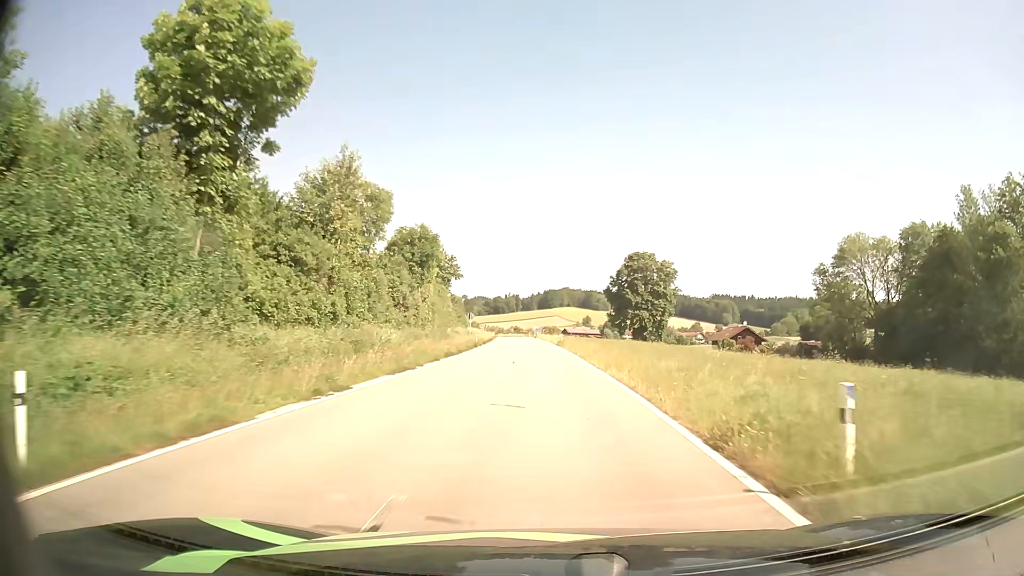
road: tertiary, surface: asphalt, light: Day
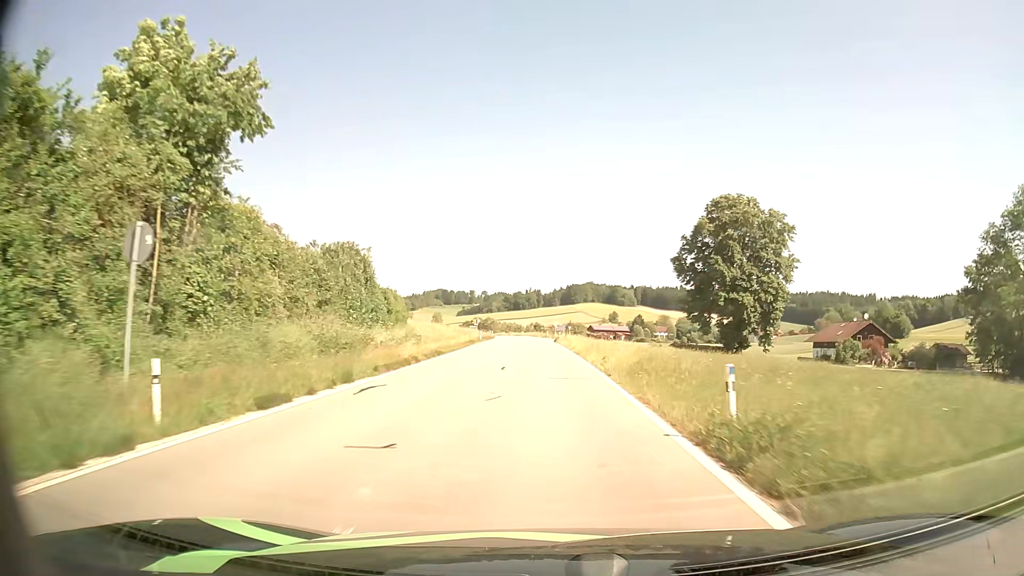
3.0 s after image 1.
(-0.5, +49.8) m; -2°
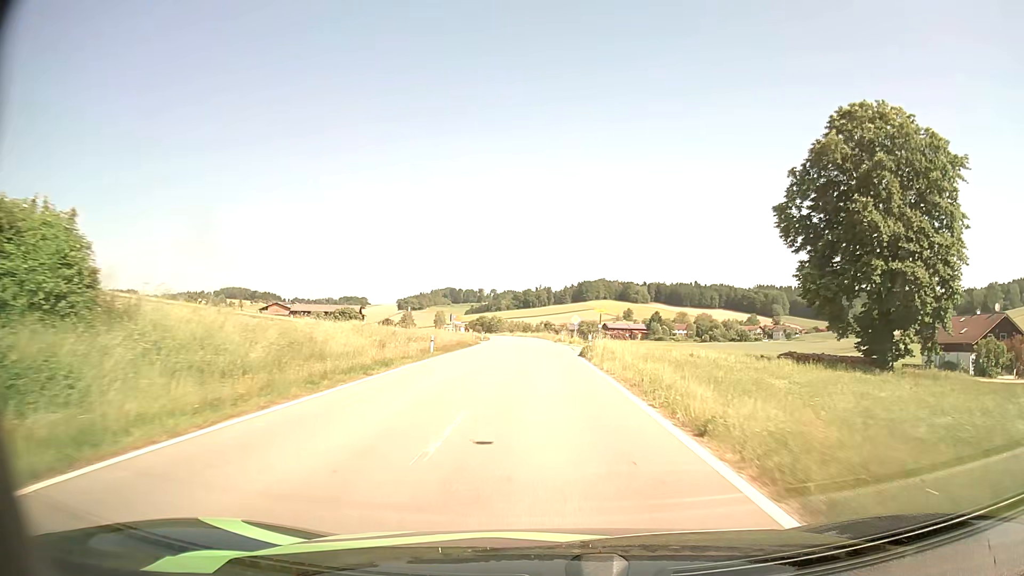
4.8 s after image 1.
(-0.4, +30.5) m; -1°
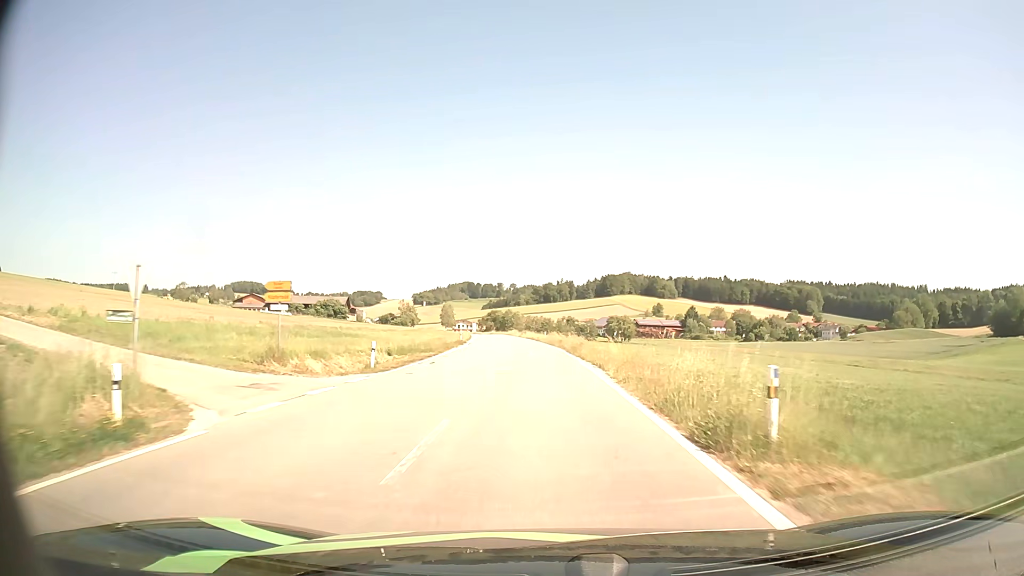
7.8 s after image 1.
(-0.8, +49.3) m; -2°
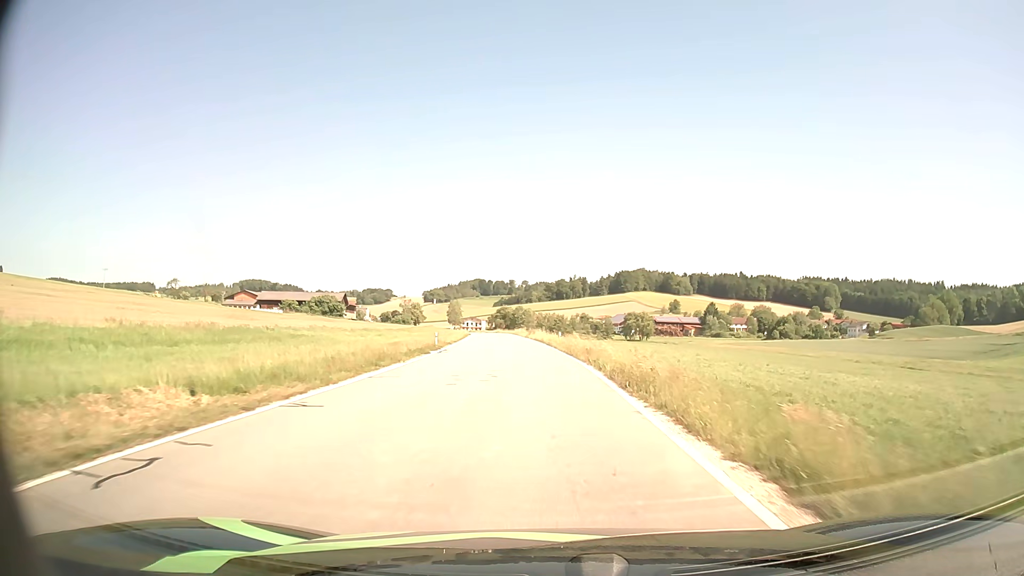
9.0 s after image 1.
(-0.1, +18.8) m; -1°
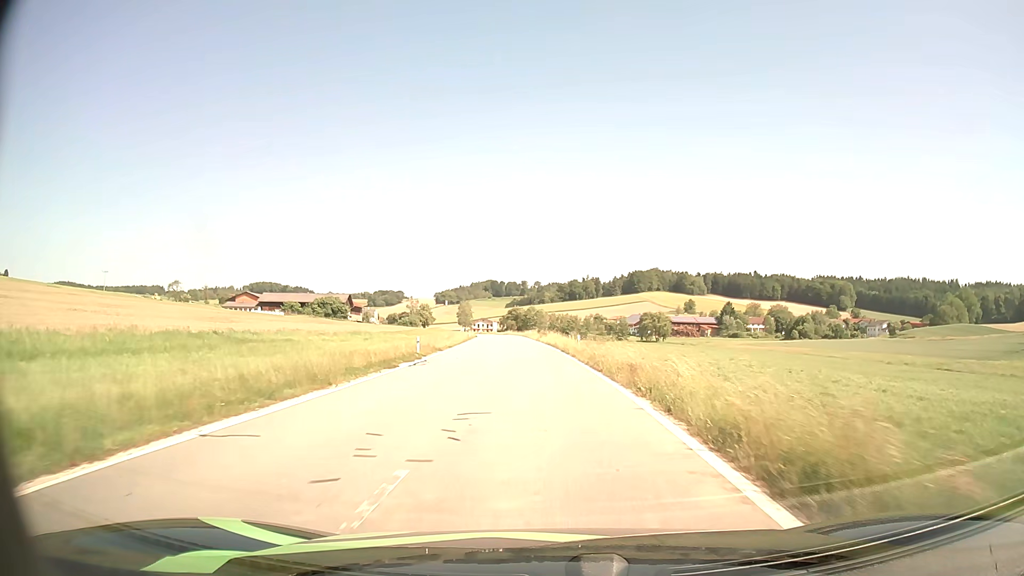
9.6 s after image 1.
(-0.1, +9.2) m; -1°
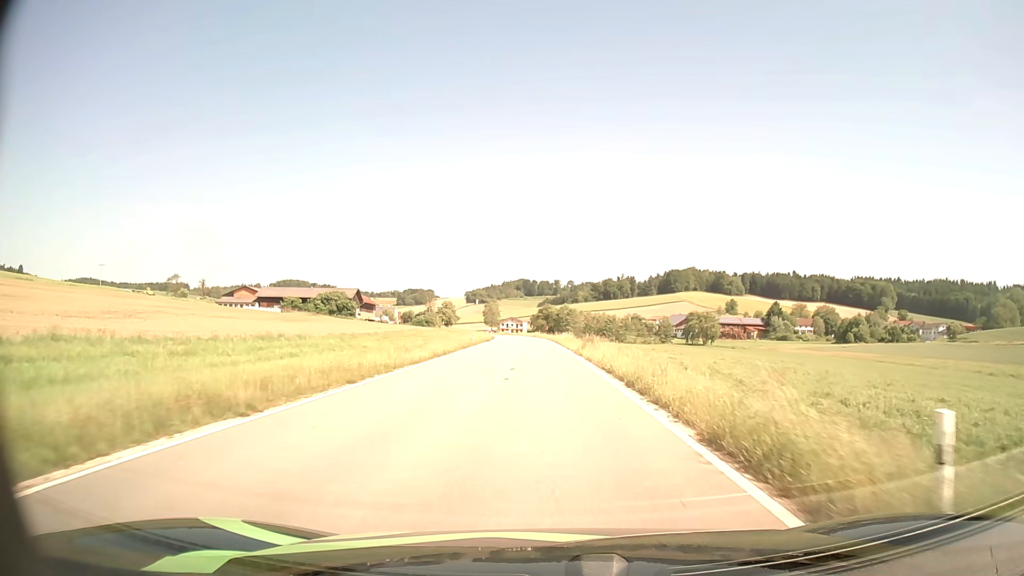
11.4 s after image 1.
(-0.7, +27.0) m; -3°
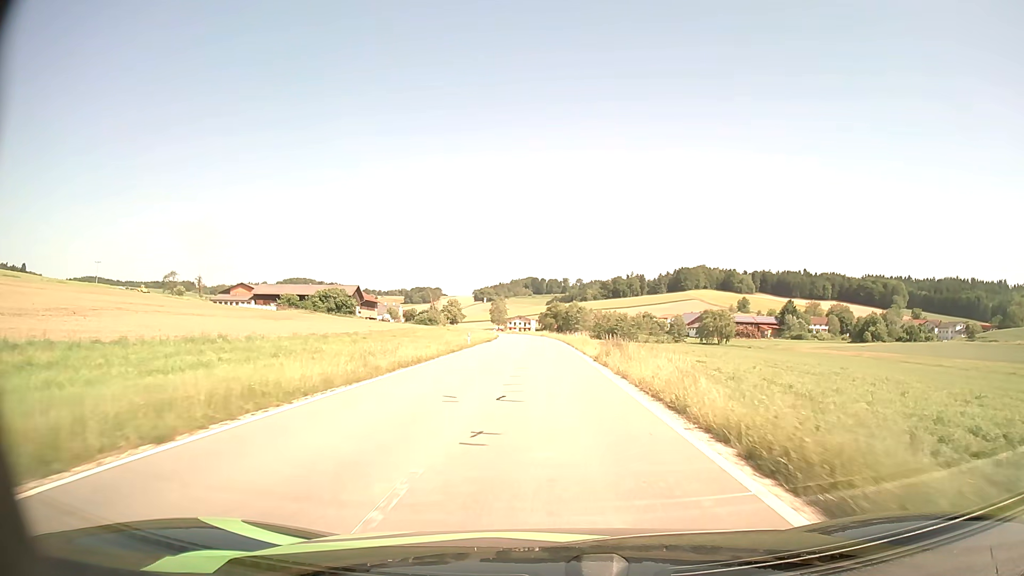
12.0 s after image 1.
(-0.1, +8.9) m; -1°
(0, +10) (0, +20) (0, +30) (0, +40) (0, +50) (-1, +60) (-1, +70) (-1, +80) (-2, +90) (-3, +100) m
